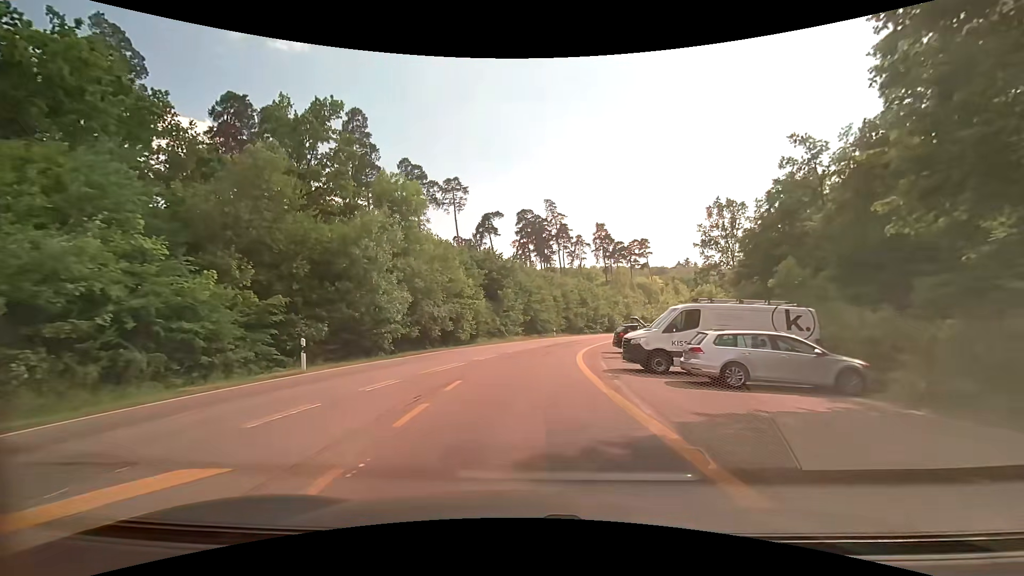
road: secondary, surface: asphalt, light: Day
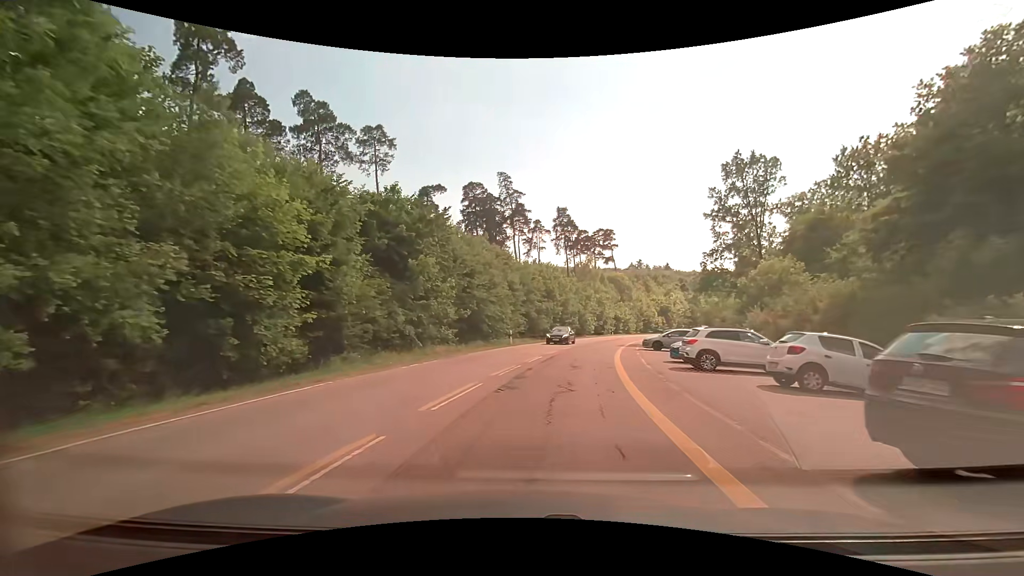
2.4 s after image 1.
(+0.7, +24.3) m; +6°
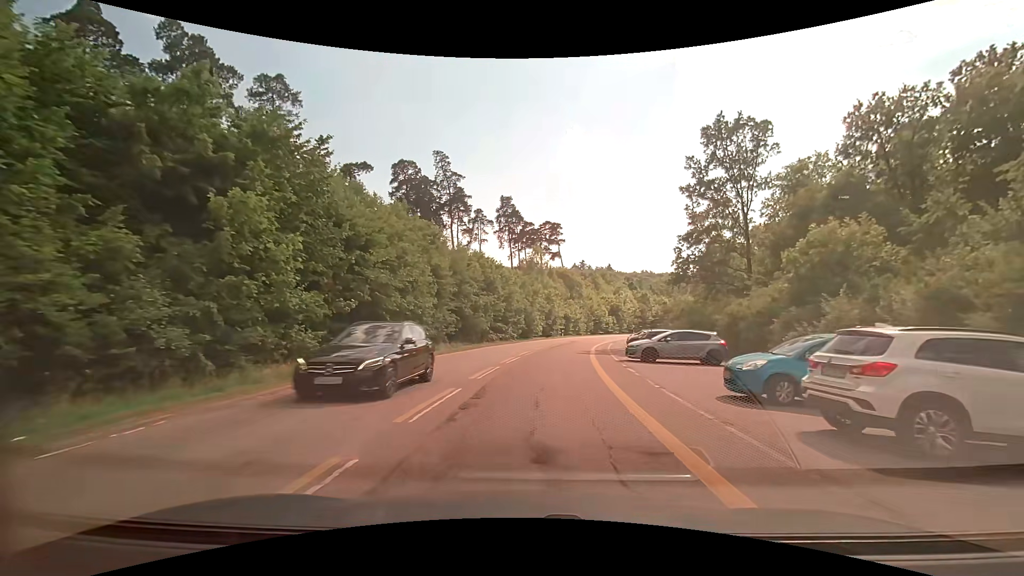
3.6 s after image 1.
(+0.7, +12.7) m; +6°
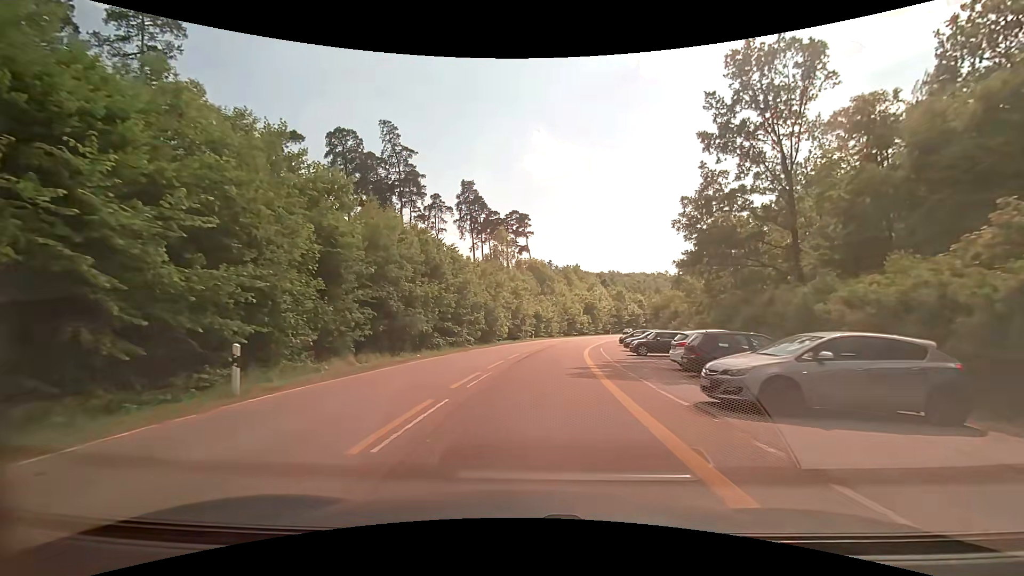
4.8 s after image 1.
(+0.5, +13.8) m; +3°
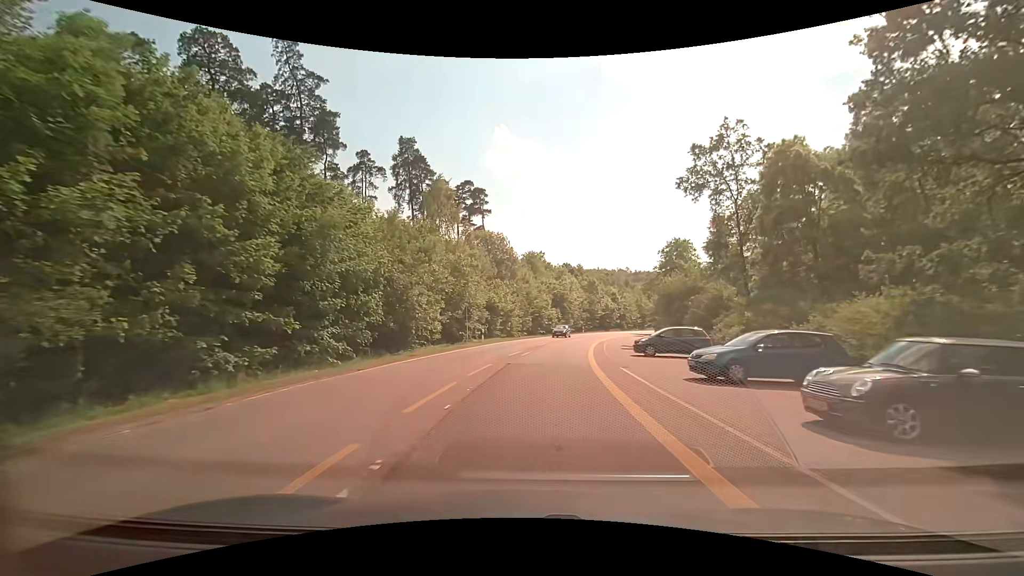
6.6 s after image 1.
(+1.0, +21.6) m; +5°
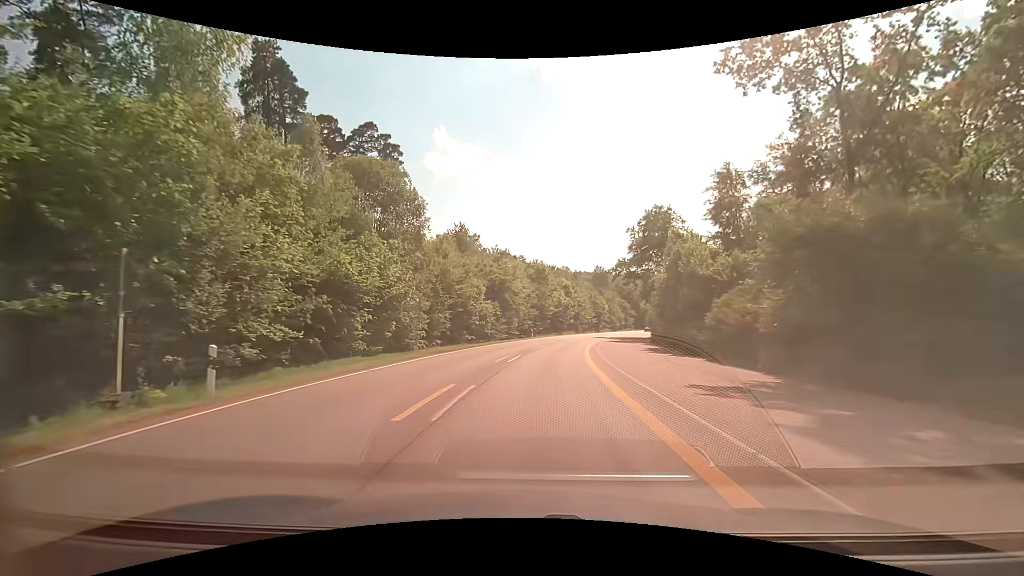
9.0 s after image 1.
(+1.8, +27.4) m; +8°
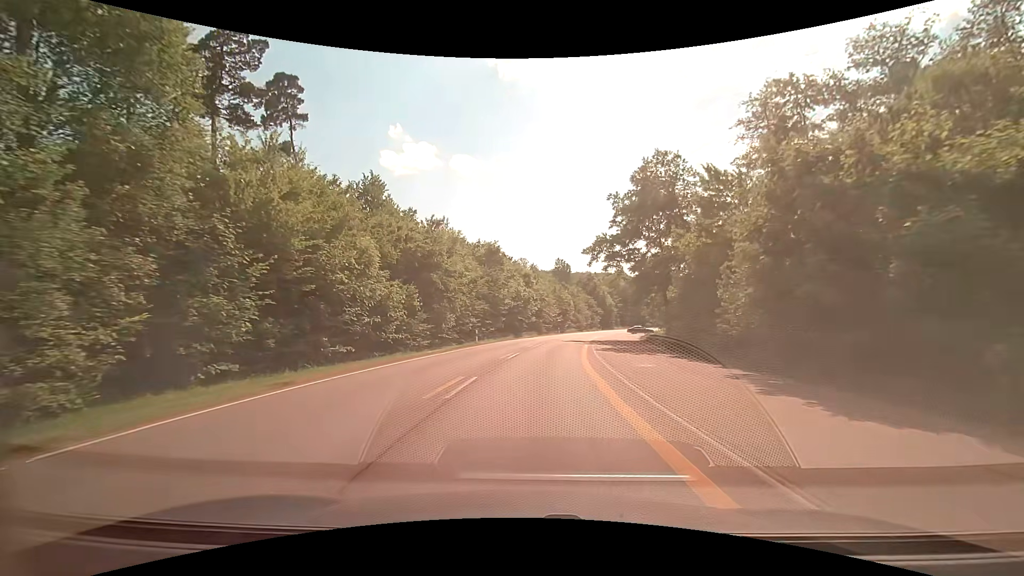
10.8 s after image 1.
(+0.9, +21.7) m; +4°
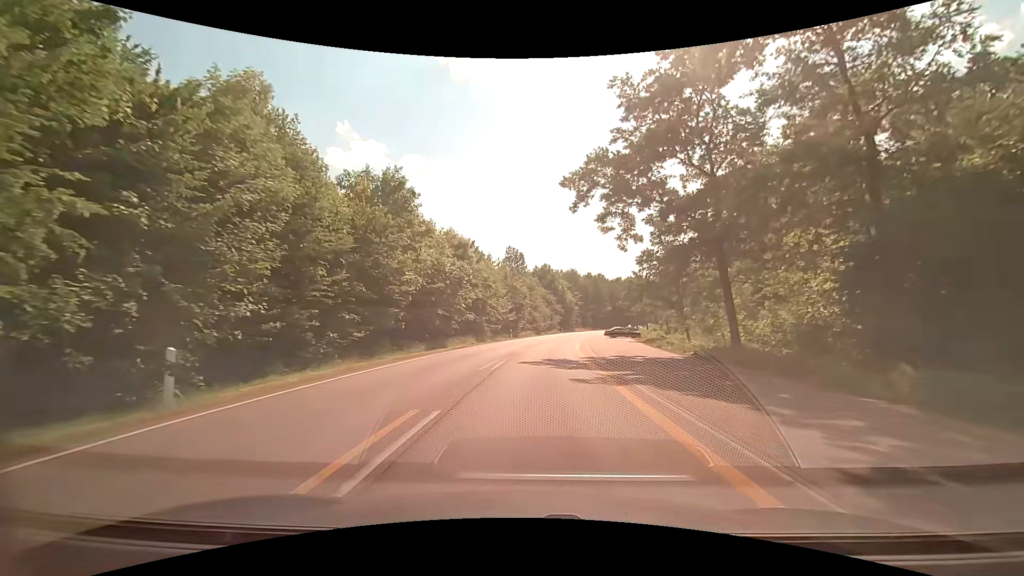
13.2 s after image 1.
(+1.3, +29.2) m; +5°
(0, +10) (+1, +20) (+2, +30) (+3, +40) (+4, +50) (+6, +60) (+7, +70) (+9, +79) (+11, +89) (+13, +99) m
